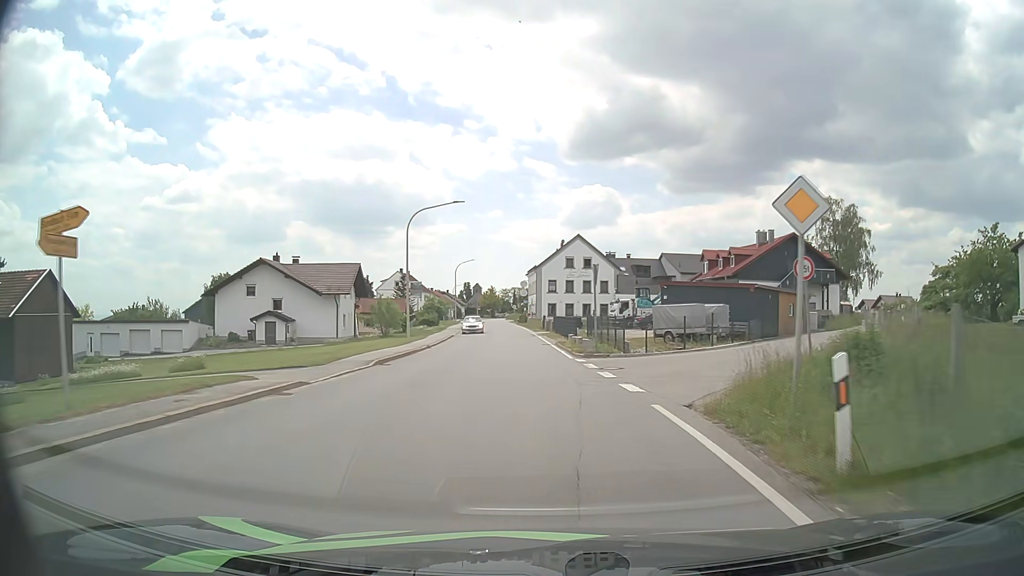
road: secondary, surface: asphalt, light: Day
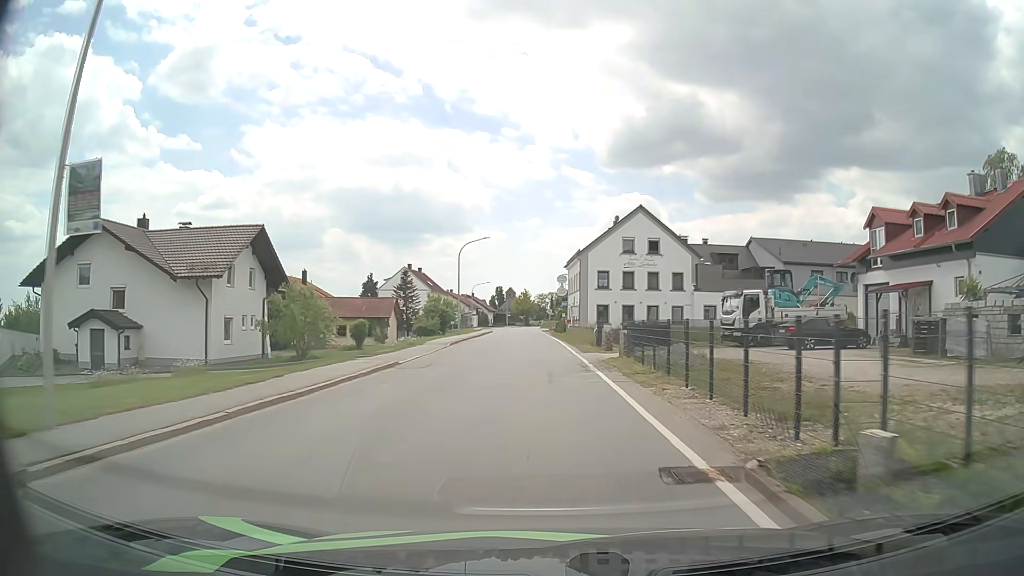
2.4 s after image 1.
(-1.0, +28.6) m; -3°
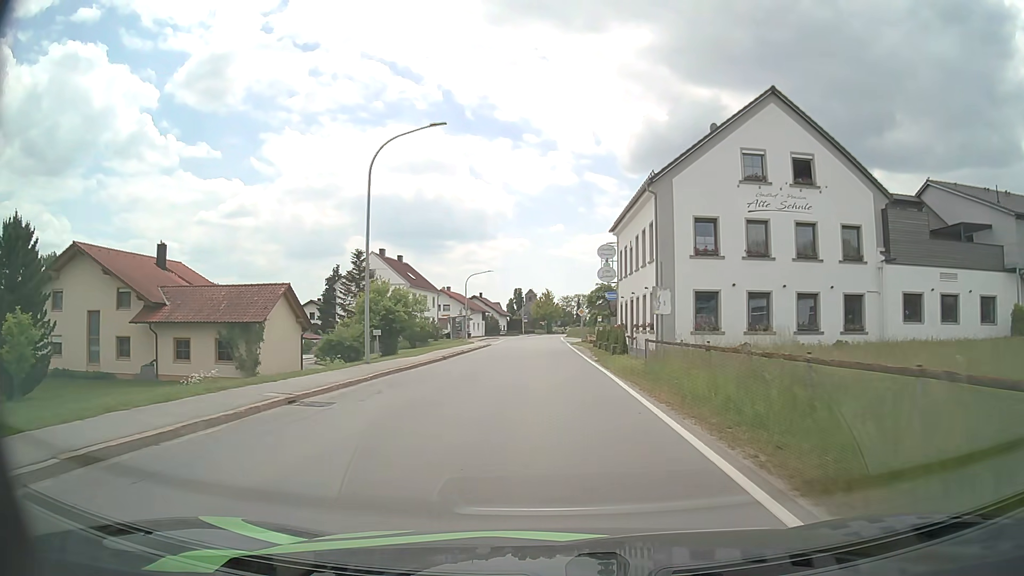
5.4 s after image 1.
(-0.6, +34.5) m; -2°
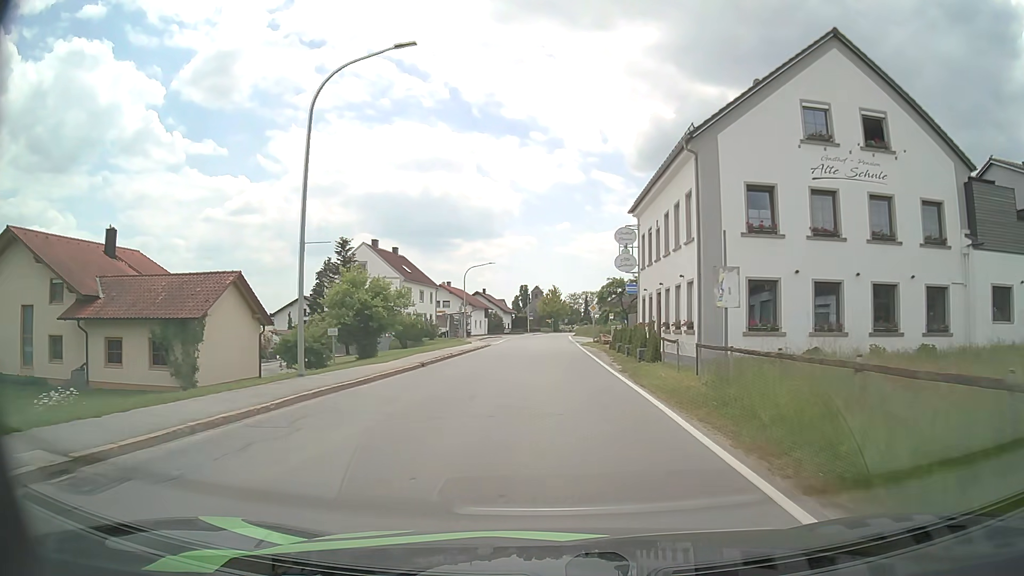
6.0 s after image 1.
(0.0, +6.9) m; -1°
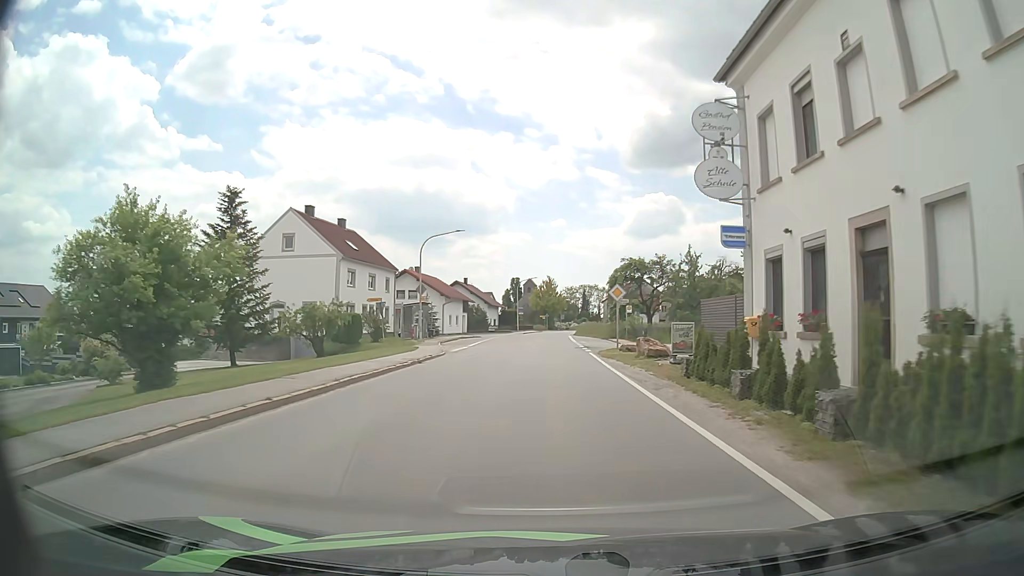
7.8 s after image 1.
(0.0, +20.6) m; +1°
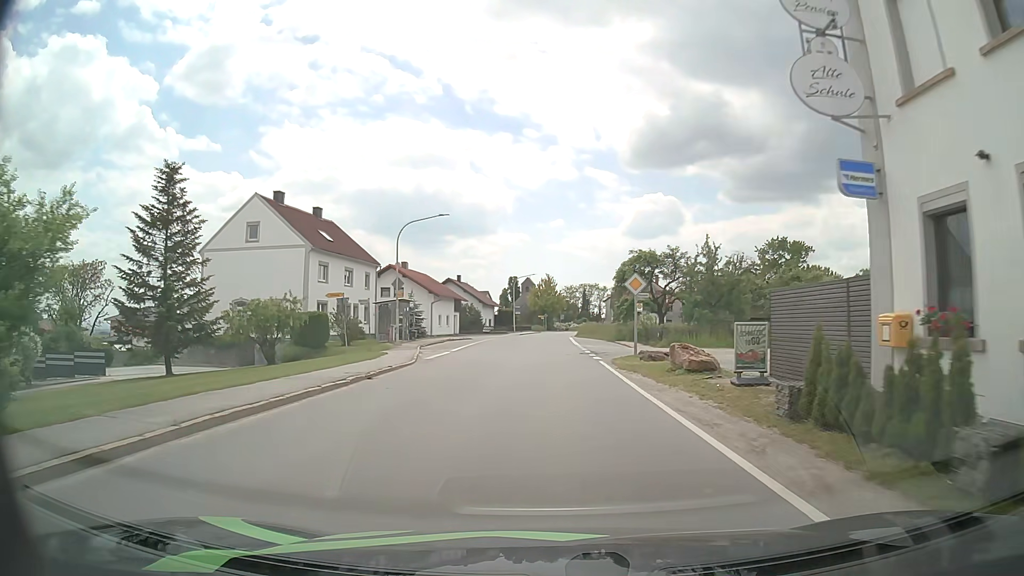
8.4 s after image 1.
(0.0, +6.8) m; 0°
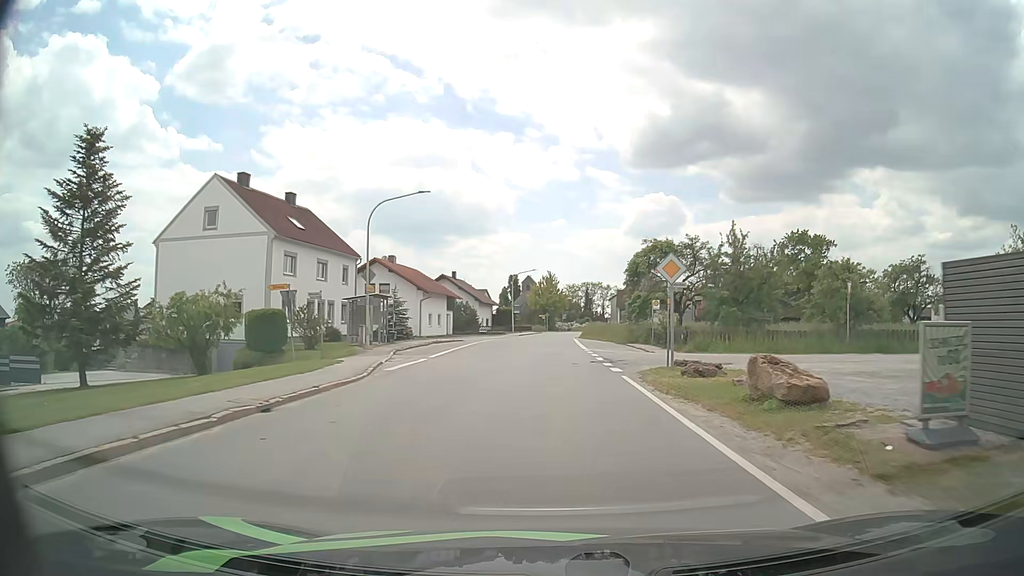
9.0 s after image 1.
(0.0, +6.7) m; +1°
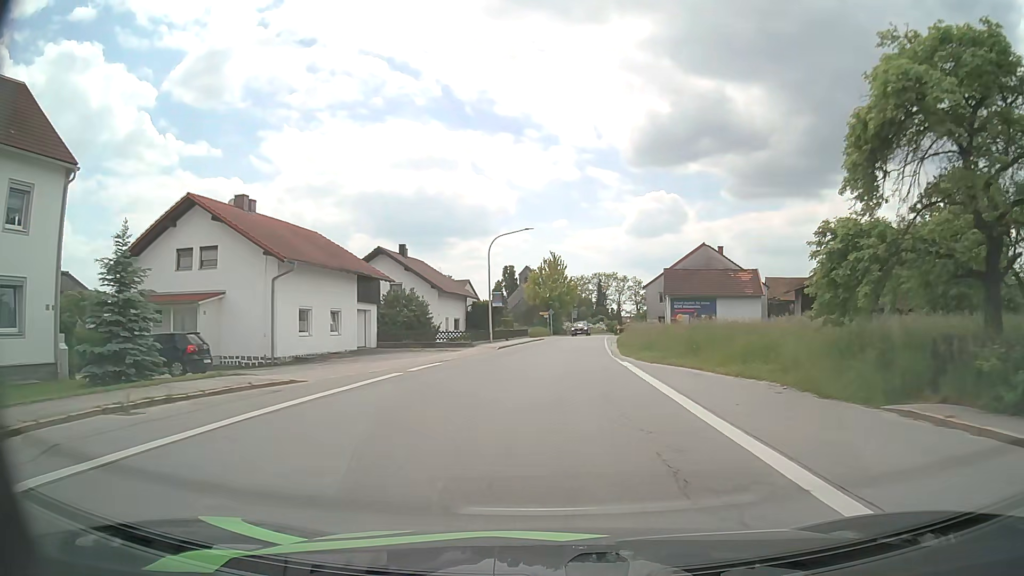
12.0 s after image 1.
(-0.4, +34.8) m; -1°
(0, +10) (0, +20) (+1, +30) (+1, +40) (+2, +50) (+3, +60) (+4, +70) (+5, +80) (+7, +90) (+10, +99) m
